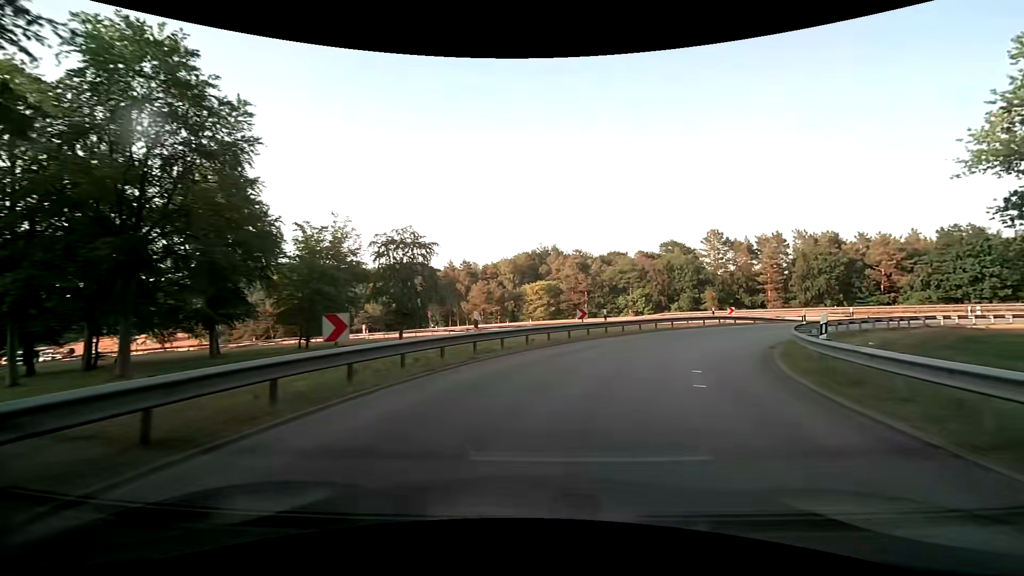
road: motorway_link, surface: asphalt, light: Day
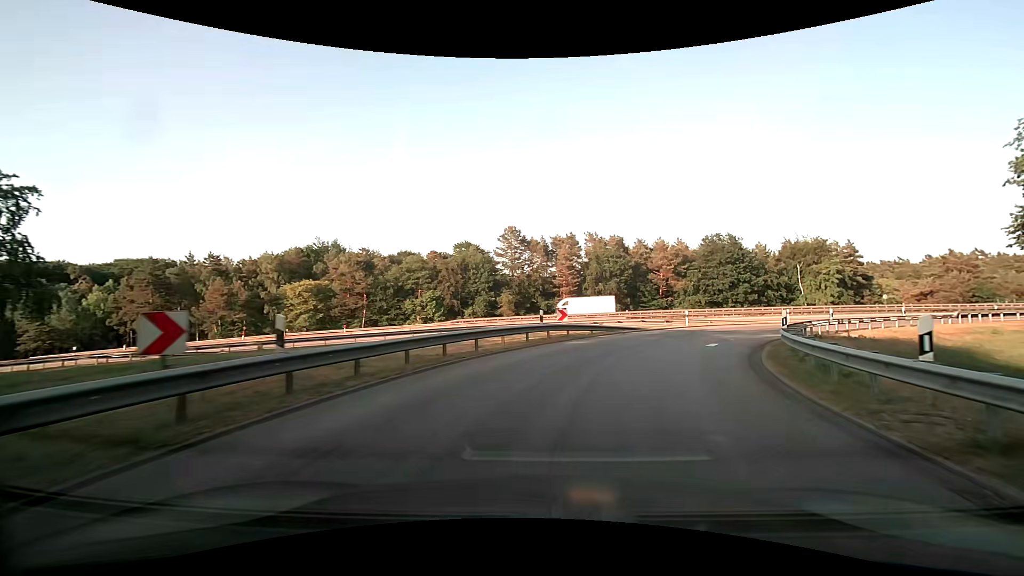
(+3.4, +17.1) m; +23°
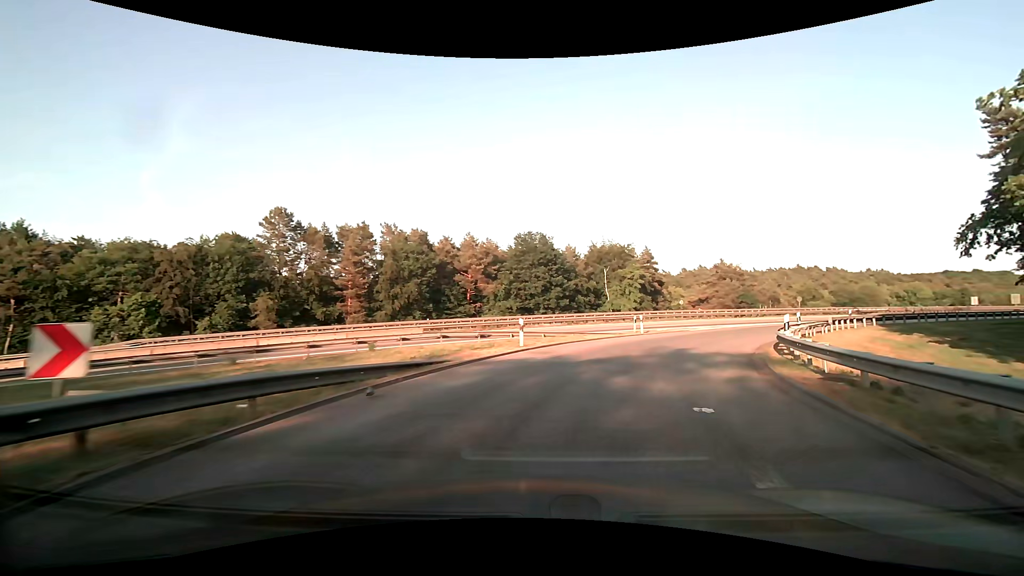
(+3.2, +17.2) m; +22°
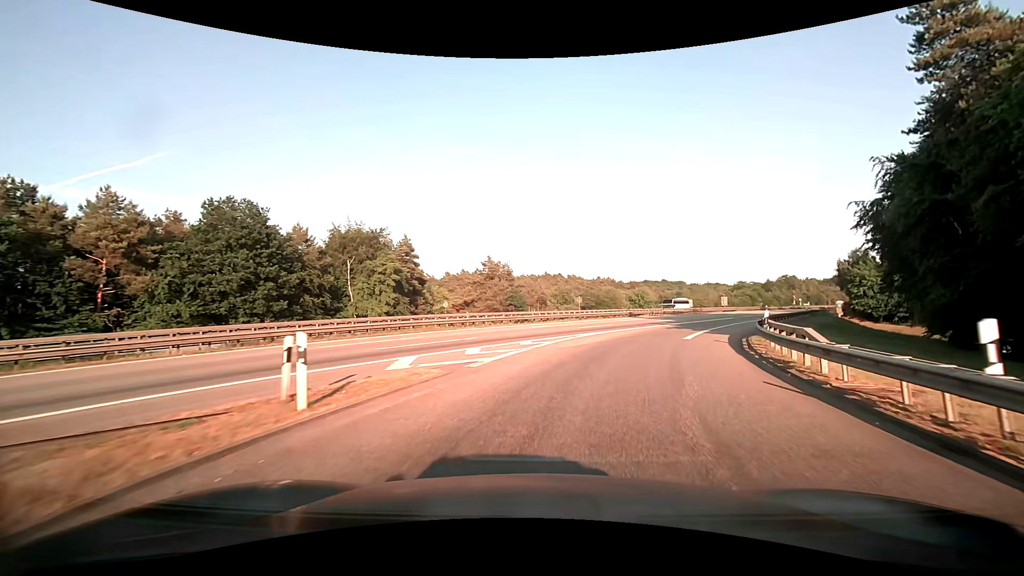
(+5.5, +22.5) m; +26°
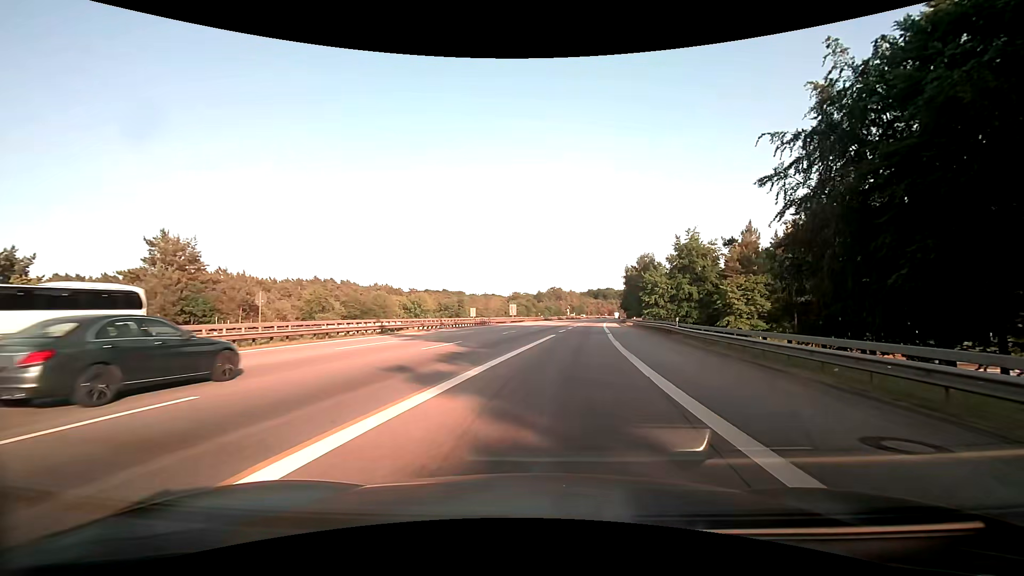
(+7.8, +30.8) m; +25°
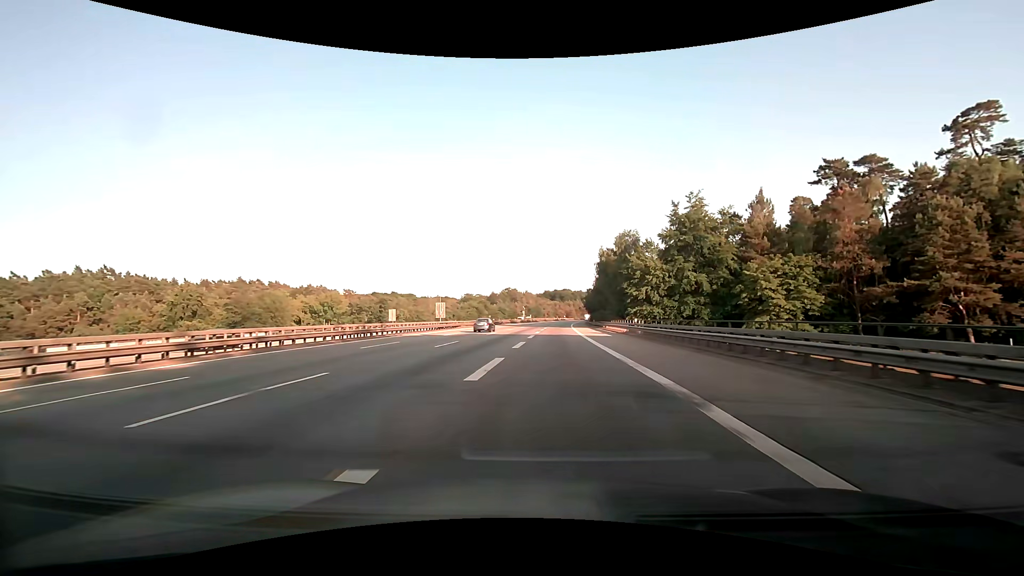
(+2.8, +31.7) m; +6°
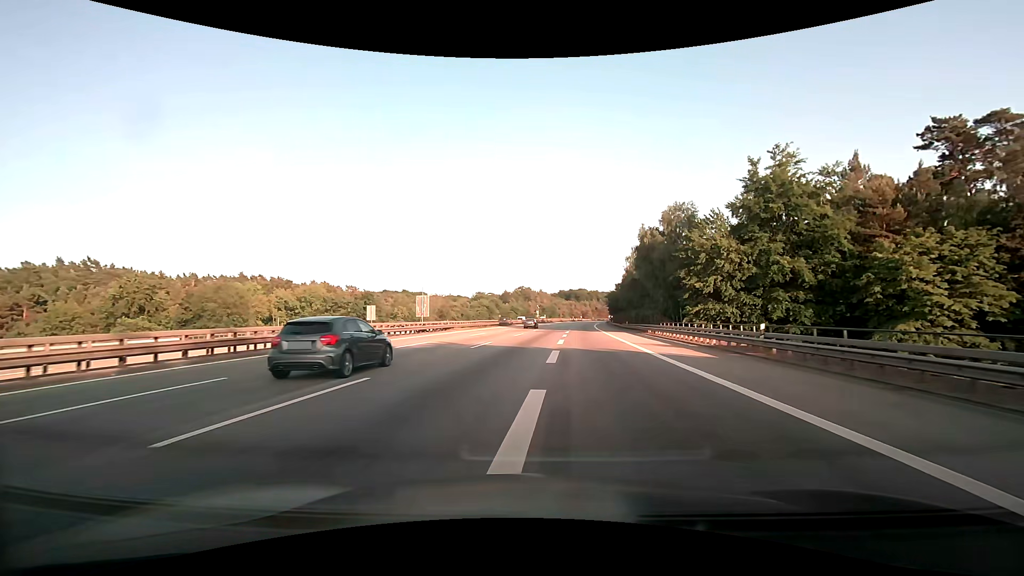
(-0.4, +19.3) m; -2°
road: motorway
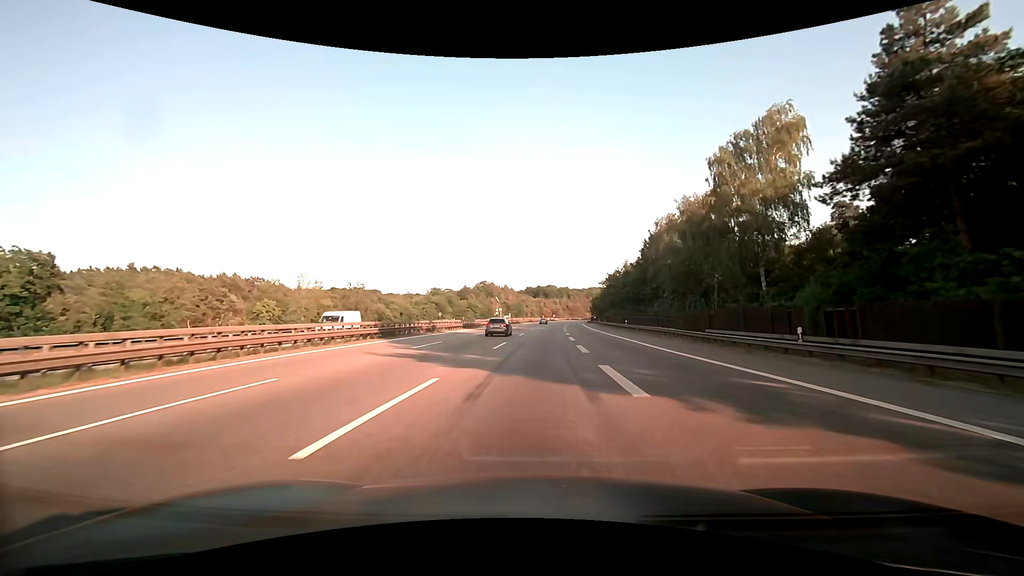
(+1.7, +54.7) m; +3°
(0, +10) (0, +20) (+1, +30) (+1, +40) (+2, +50) (+2, +60) (+3, +70) (+3, +80) (+4, +90) (+5, +100) m
